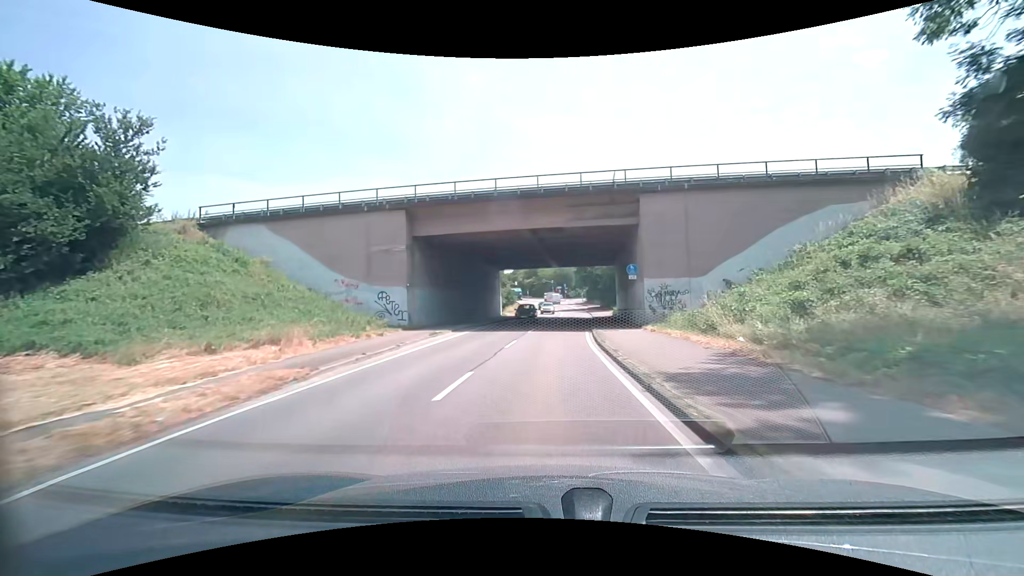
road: secondary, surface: asphalt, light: Day
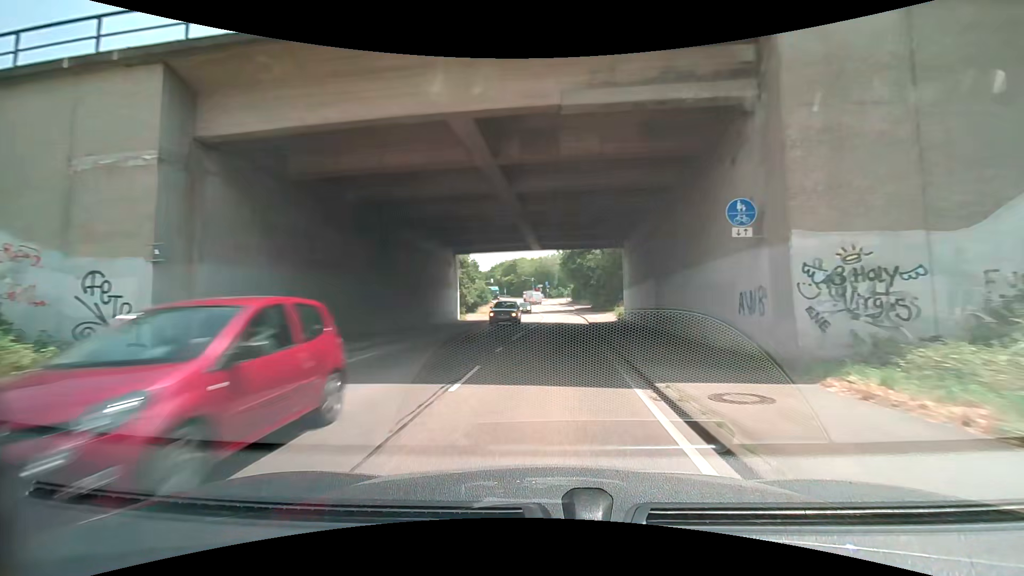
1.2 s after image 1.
(+0.2, +17.3) m; +2°
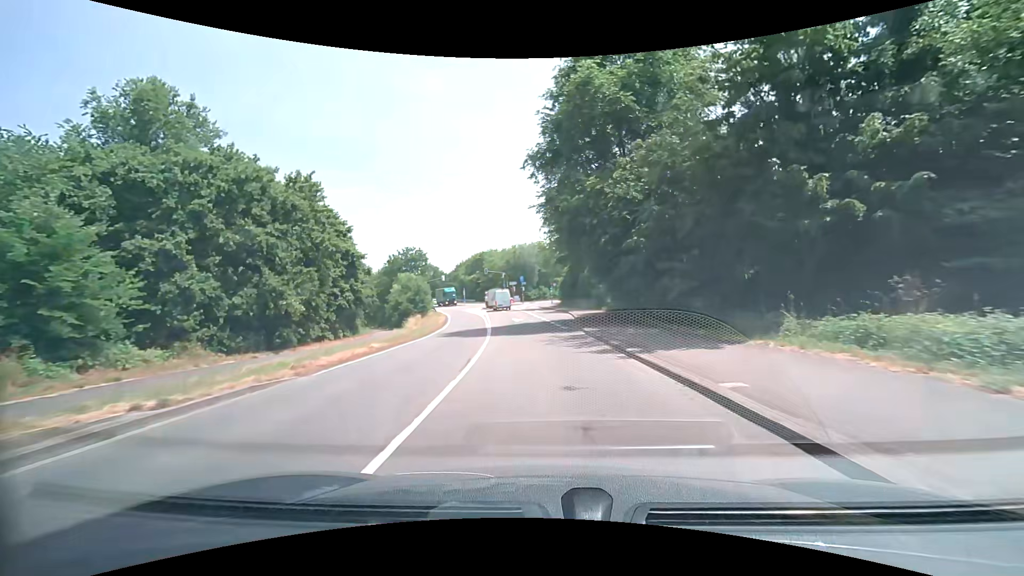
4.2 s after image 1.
(+1.0, +43.4) m; +2°
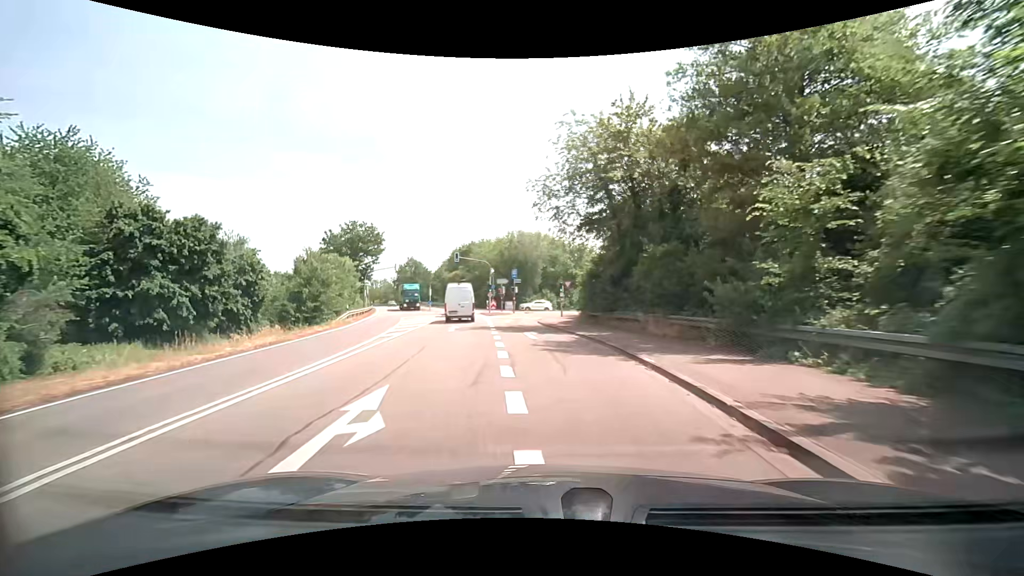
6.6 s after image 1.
(0.0, +33.8) m; -1°
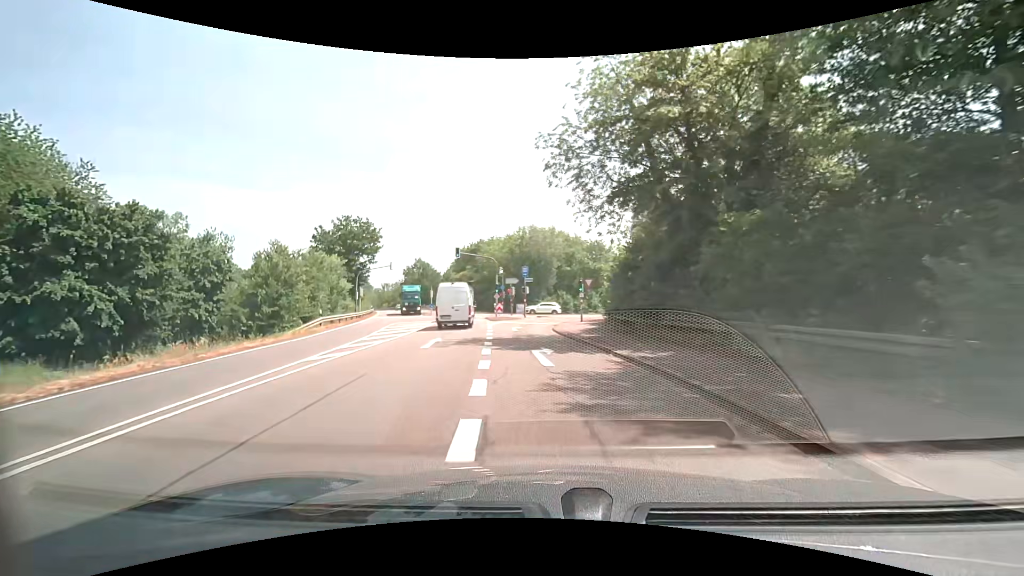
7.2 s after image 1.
(0.0, +7.7) m; -1°
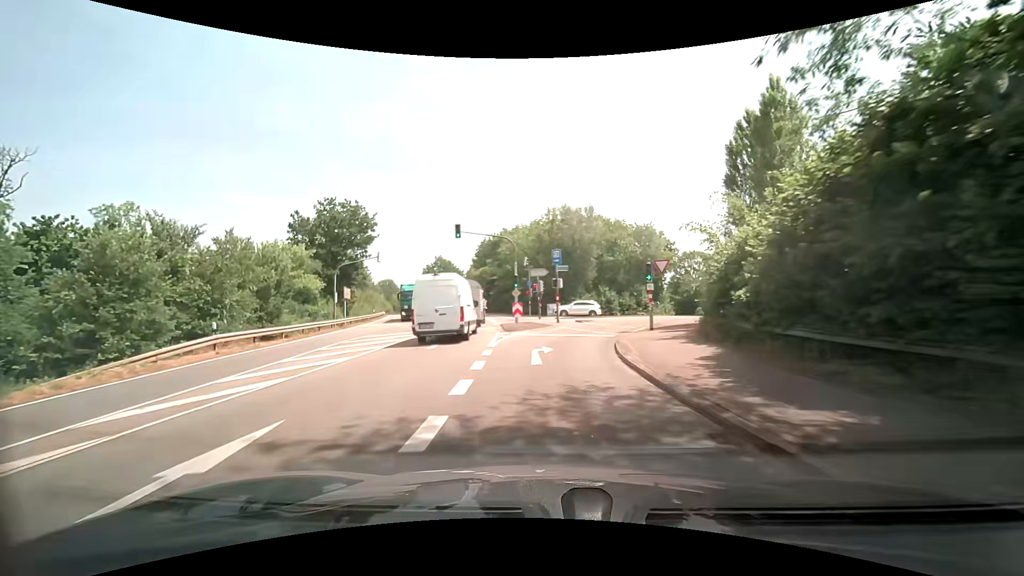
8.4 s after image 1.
(-0.4, +14.4) m; -4°
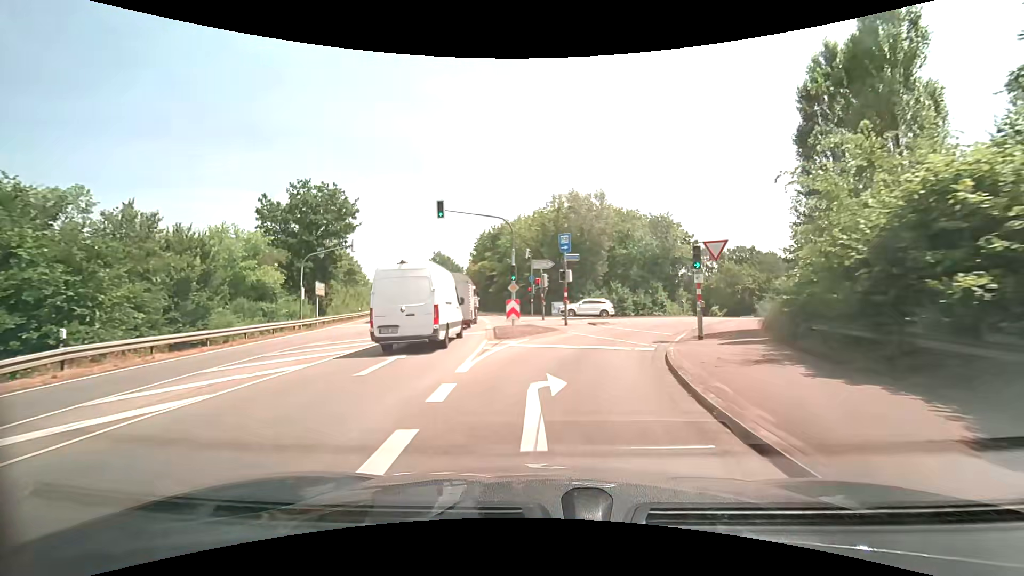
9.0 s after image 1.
(-0.1, +6.7) m; -1°
